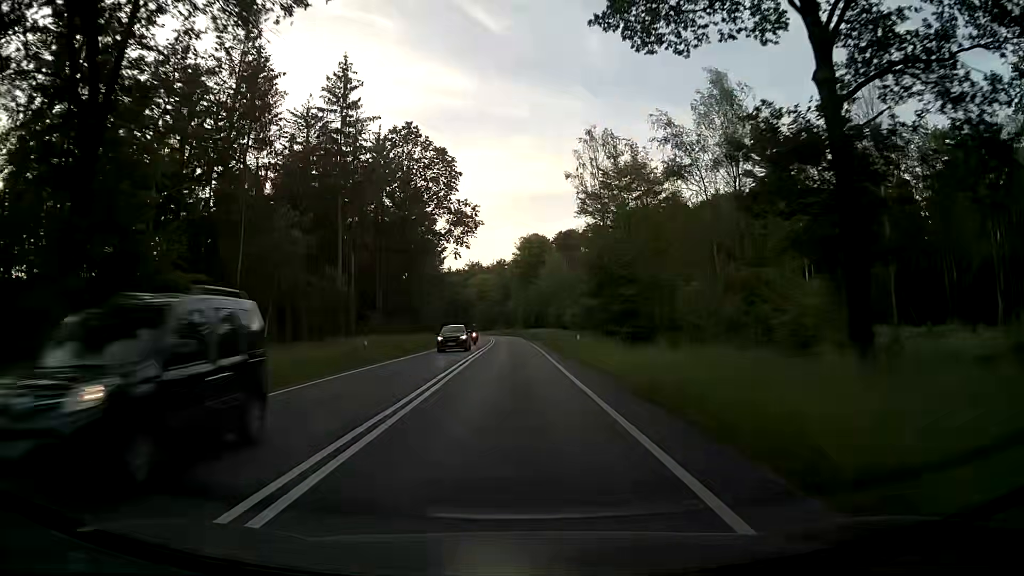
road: primary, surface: asphalt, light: Day
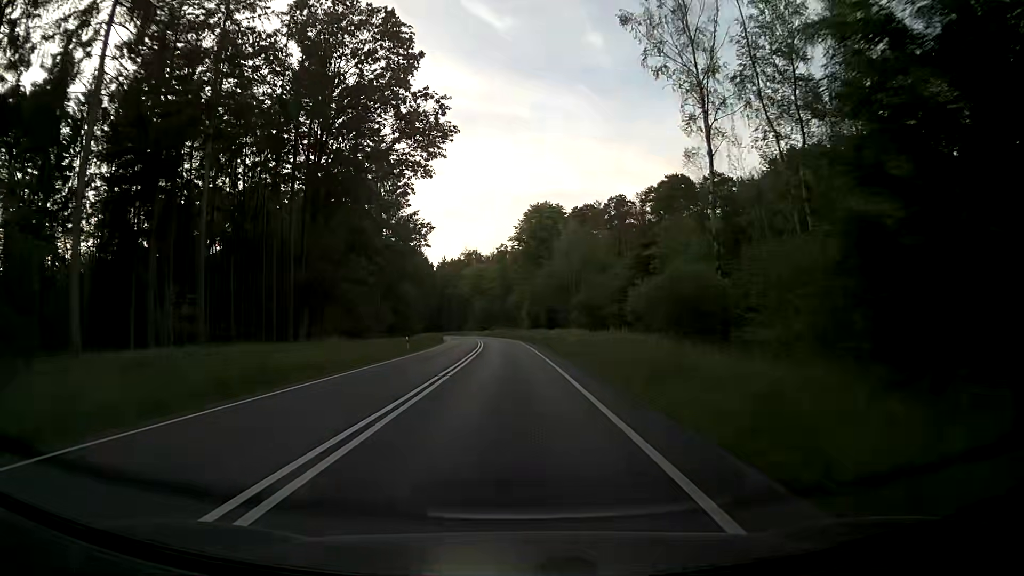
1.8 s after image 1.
(0.0, +33.8) m; 0°
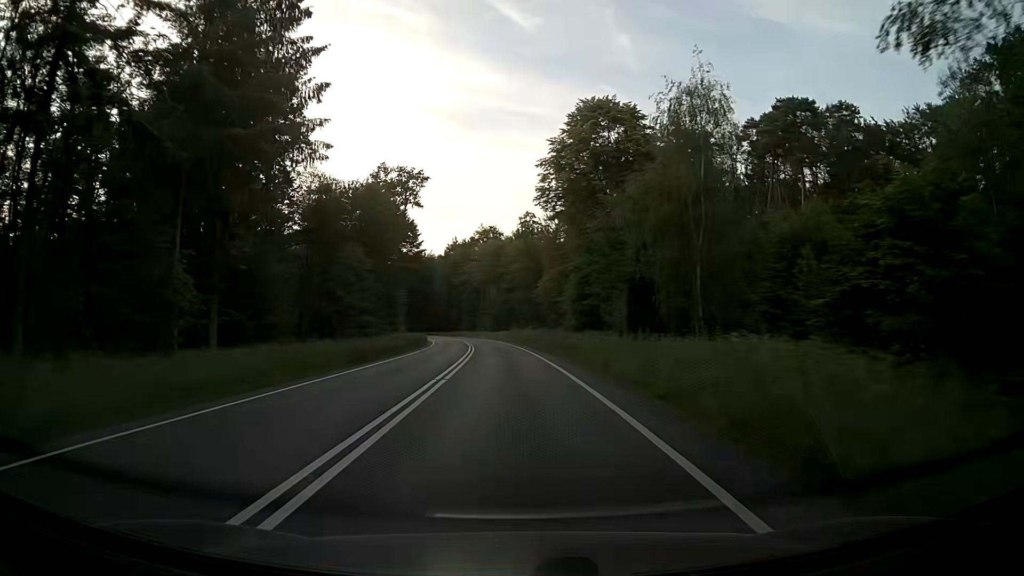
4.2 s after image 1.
(-0.7, +45.0) m; -2°
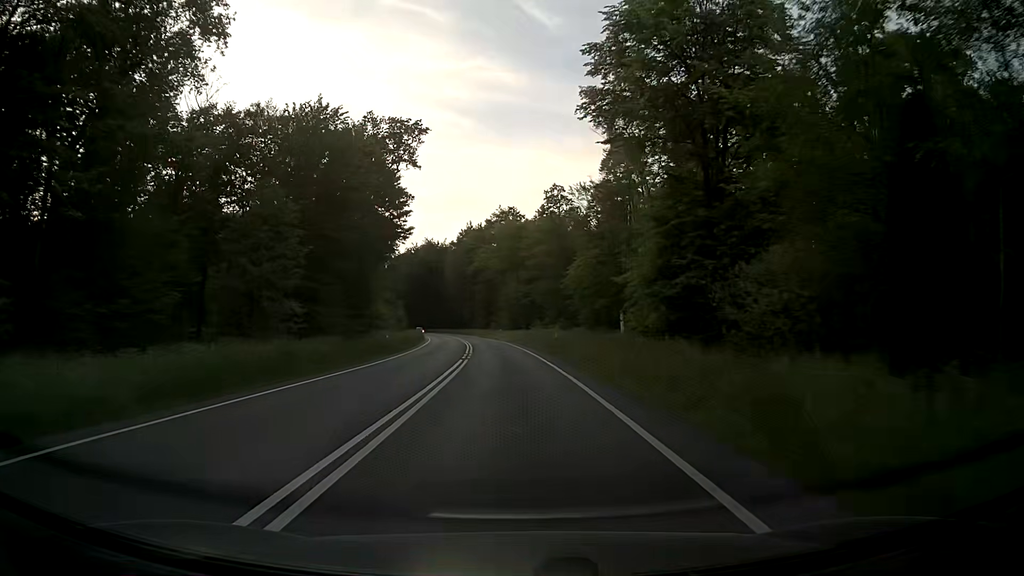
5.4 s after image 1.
(-0.3, +22.5) m; -1°
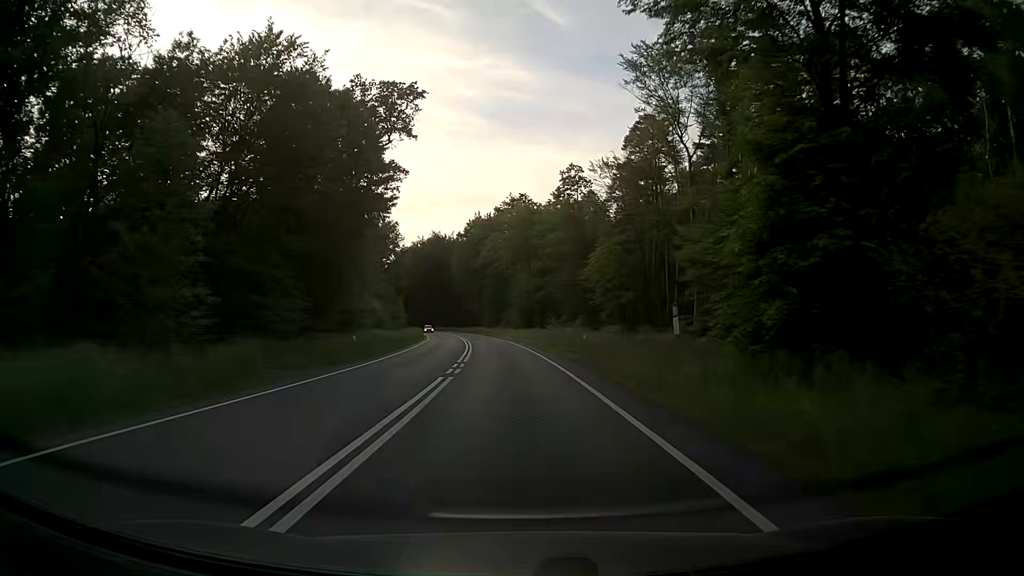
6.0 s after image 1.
(-0.1, +11.3) m; -1°
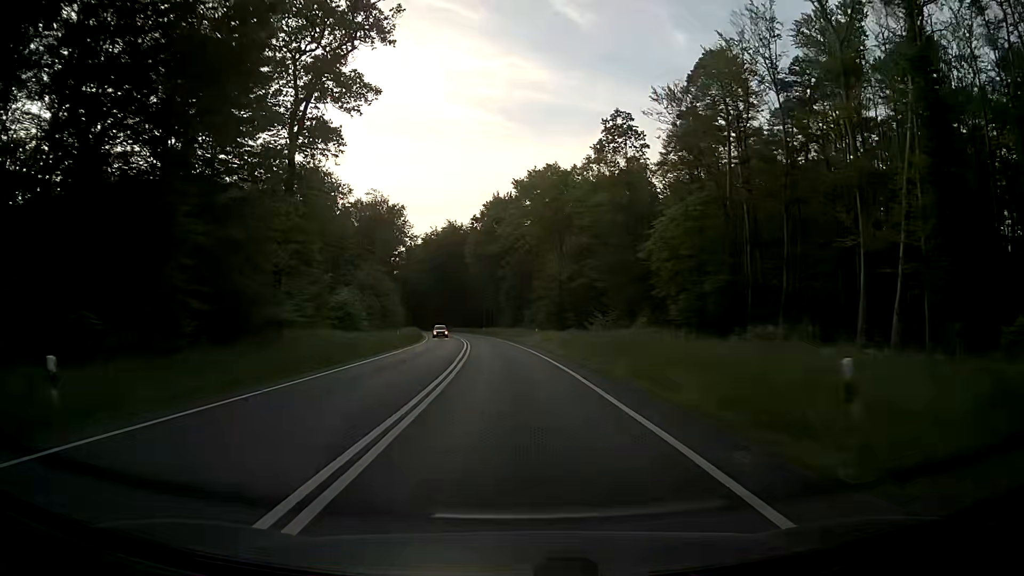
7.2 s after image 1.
(-0.5, +22.6) m; -2°
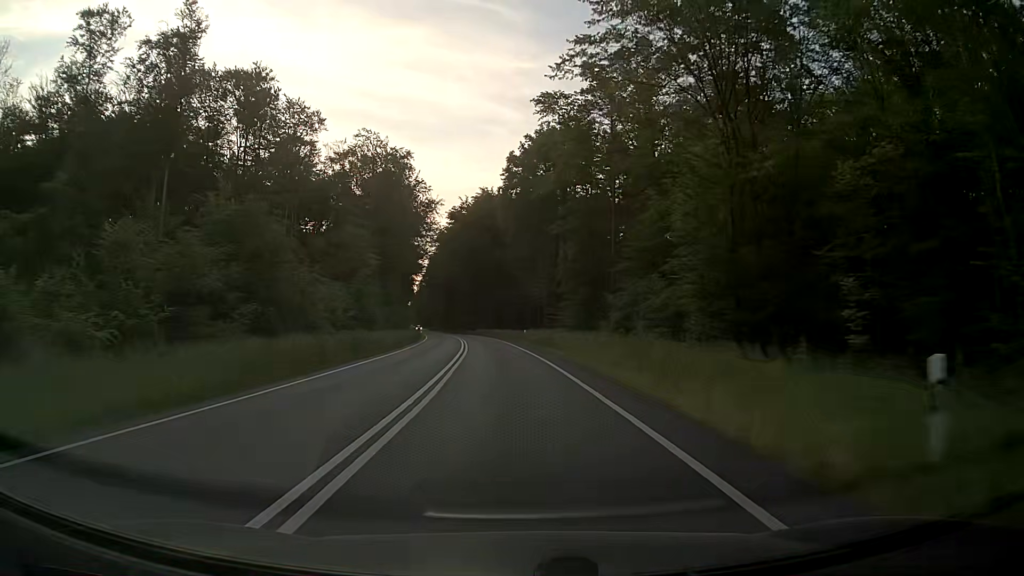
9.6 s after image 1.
(-1.6, +45.1) m; -4°
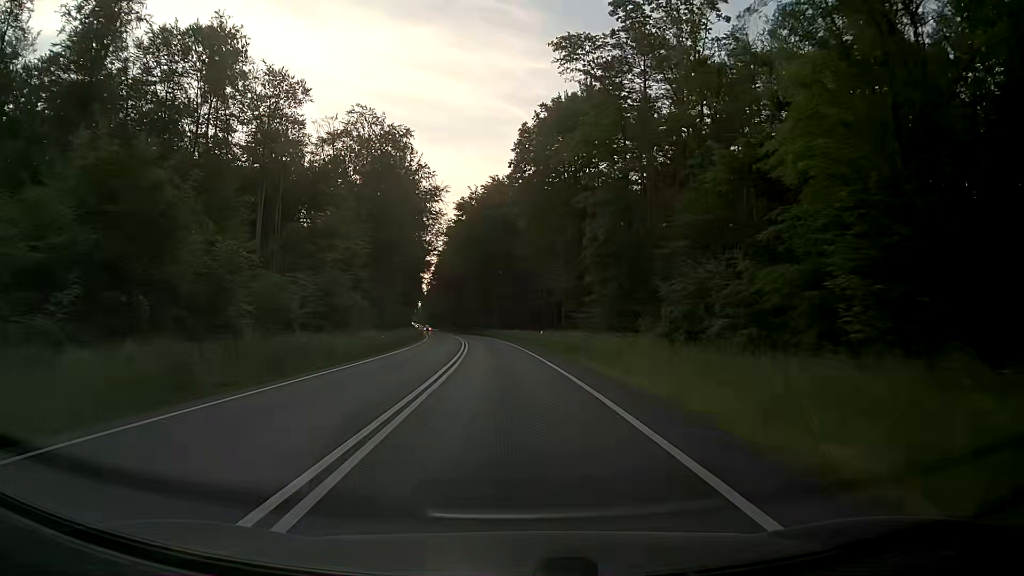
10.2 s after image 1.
(-0.1, +11.3) m; -1°
(0, +10) (0, +20) (-1, +30) (-1, +40) (-2, +50) (-3, +60) (-4, +70) (-5, +80) (-7, +90) (-8, +100) m
